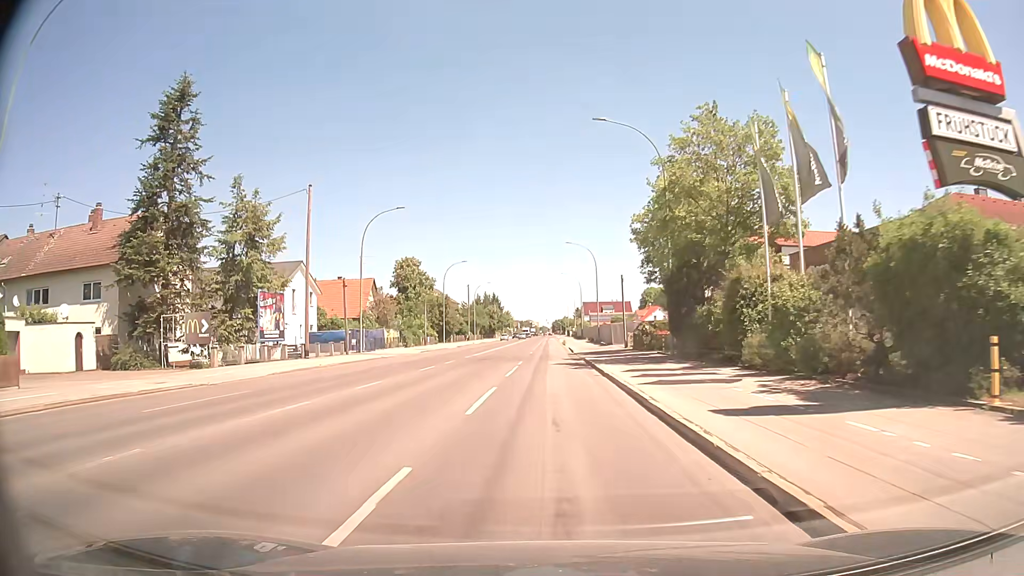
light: Day
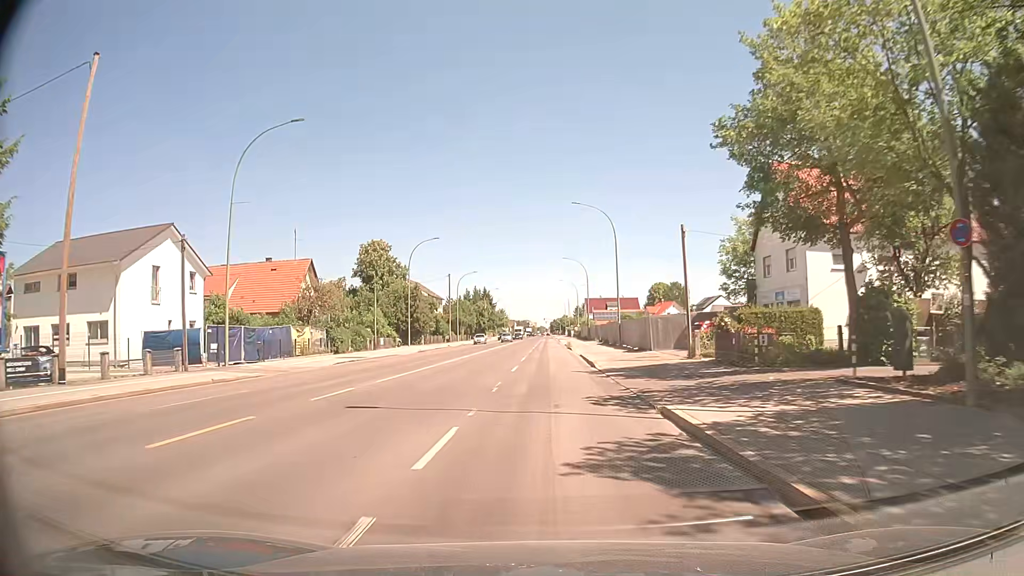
(+0.1, +24.4) m; 0°
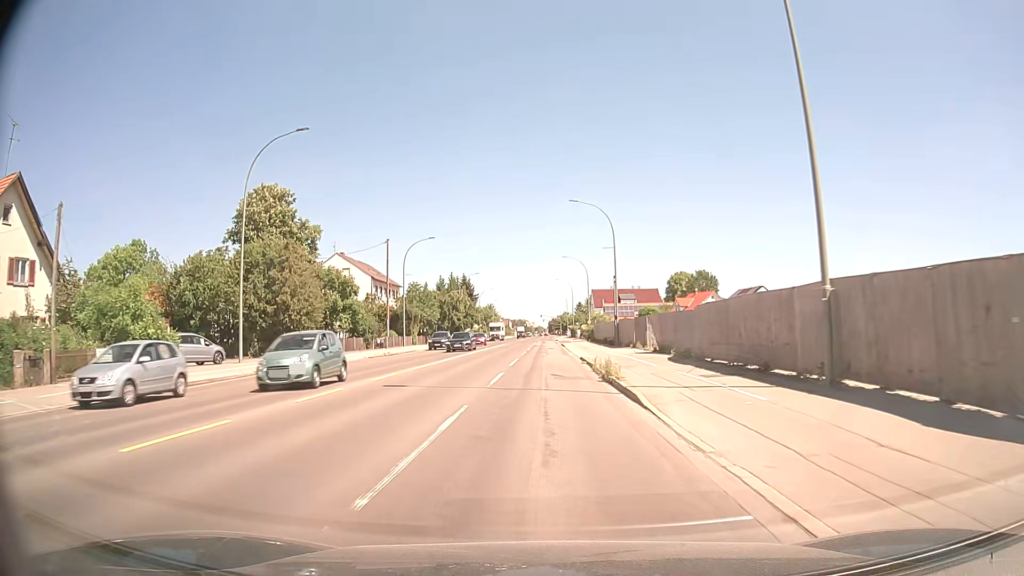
(+0.2, +42.2) m; 0°
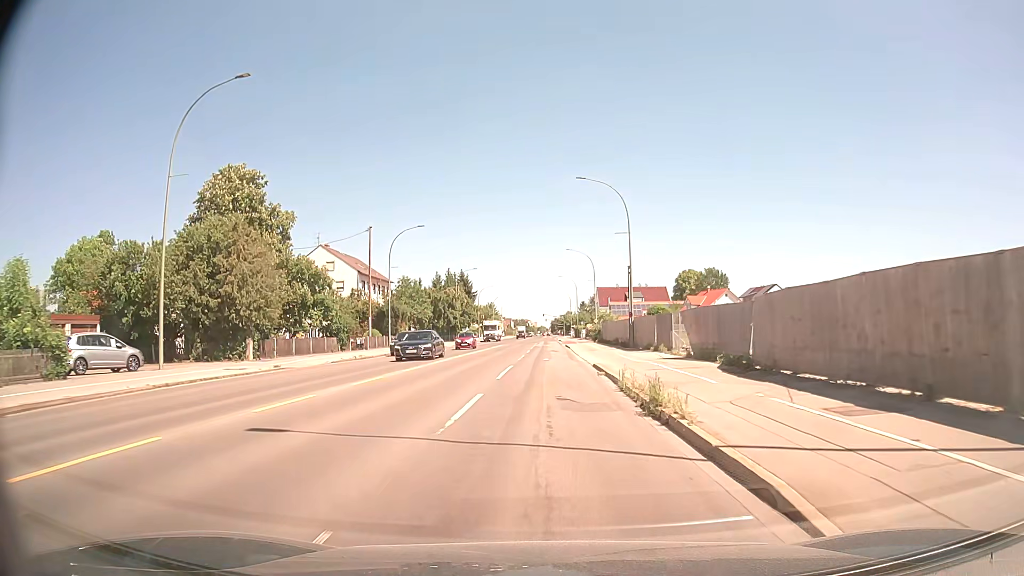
(0.0, +8.1) m; 0°
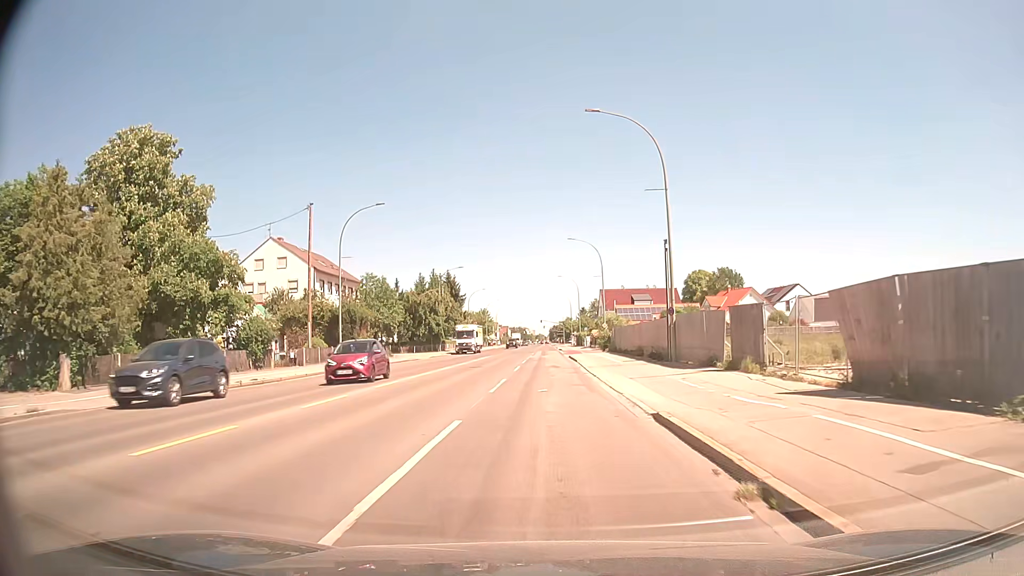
(+0.1, +15.7) m; +1°
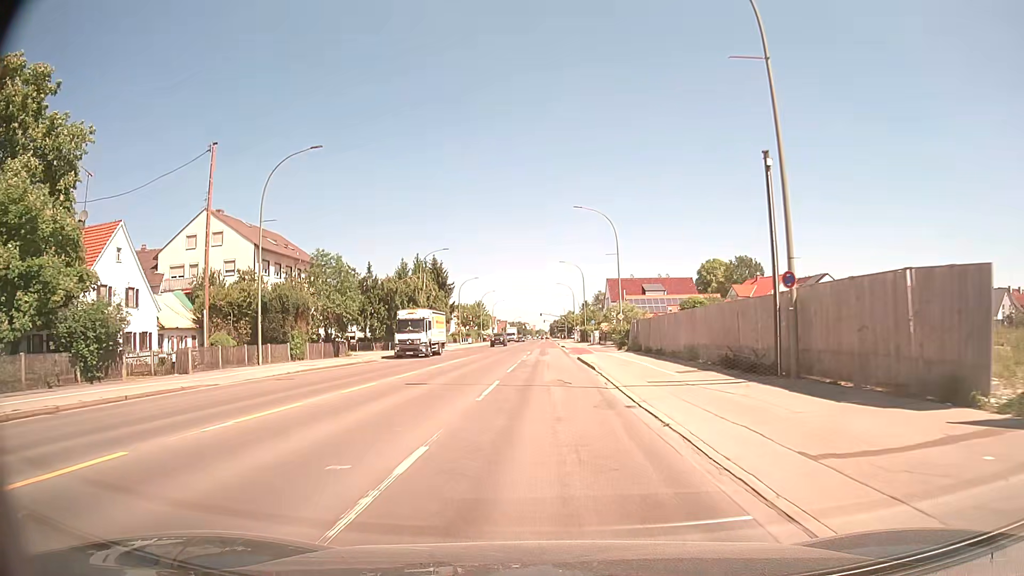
(-0.1, +15.1) m; 0°
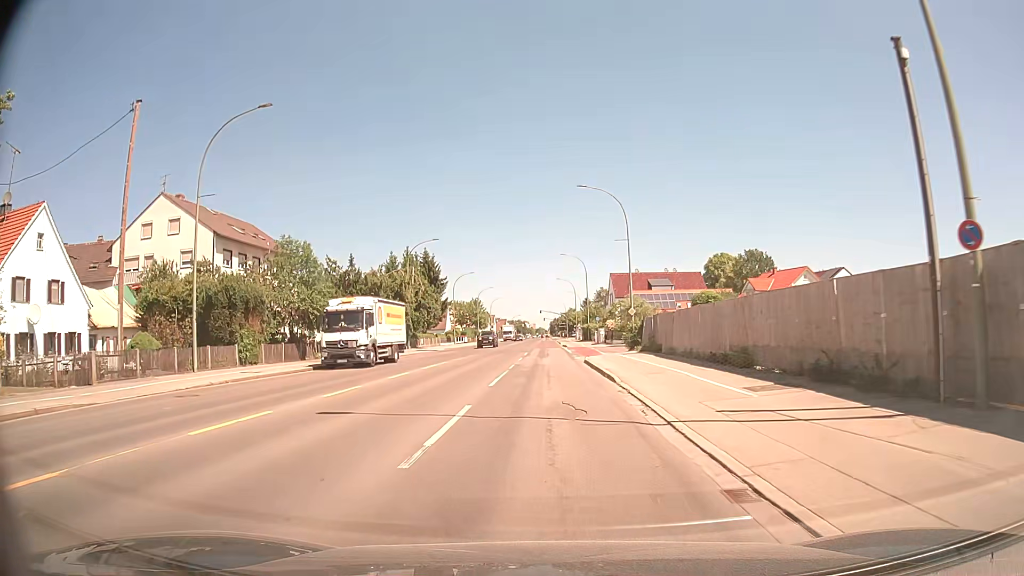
(0.0, +7.4) m; 0°
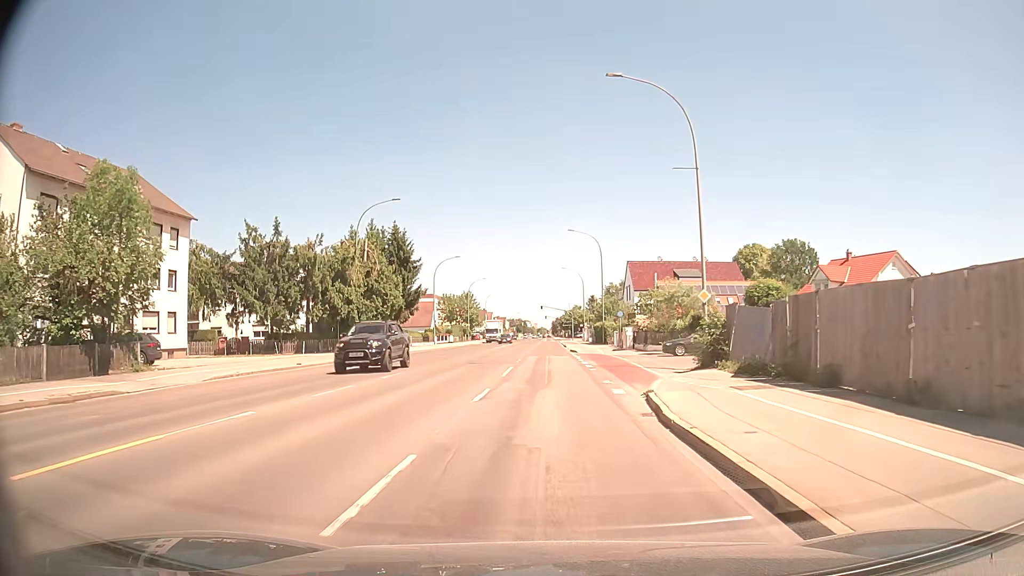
(-0.1, +21.9) m; -1°
